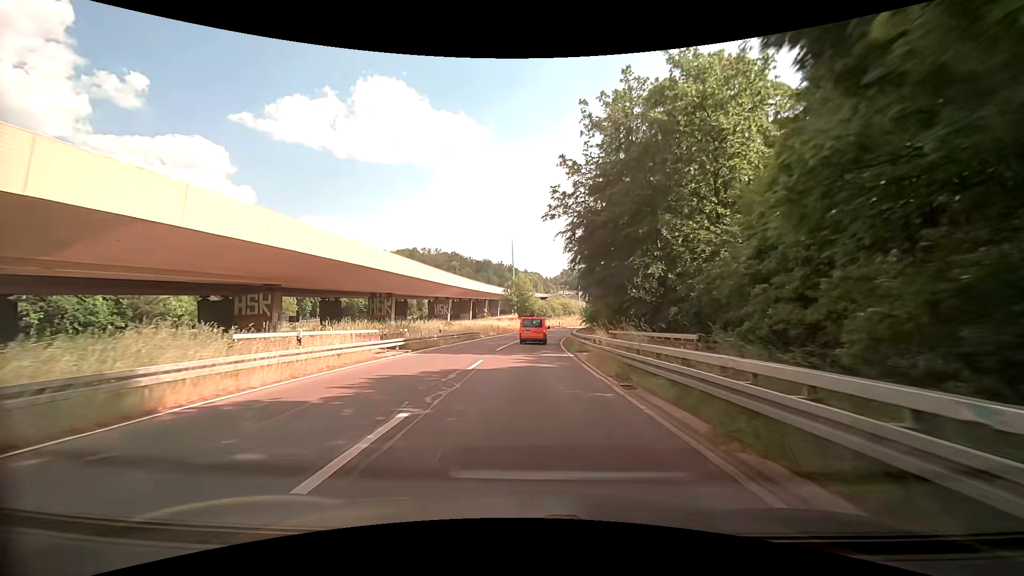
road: trunk_link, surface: asphalt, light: Day
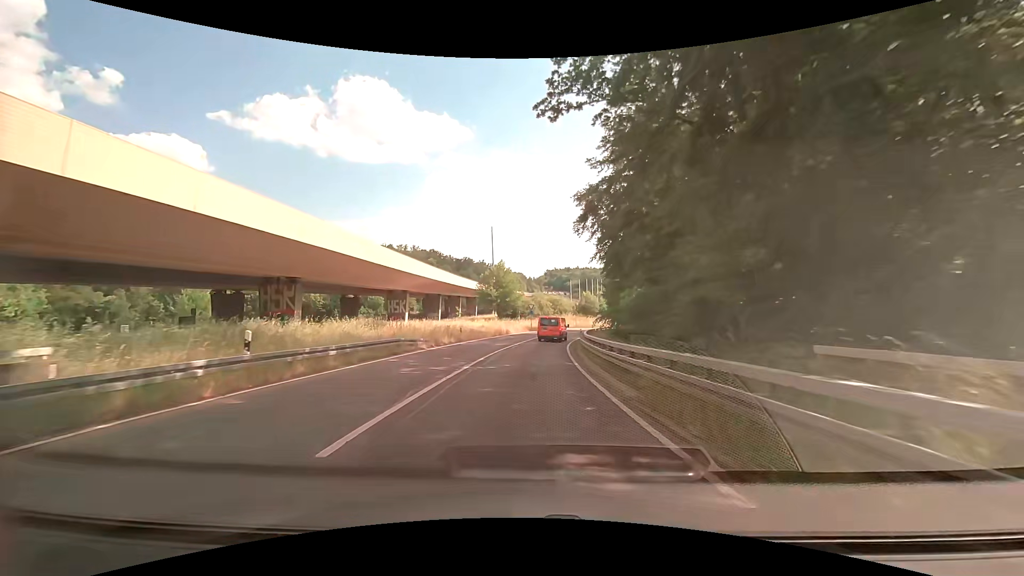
(+0.3, +22.3) m; +2°
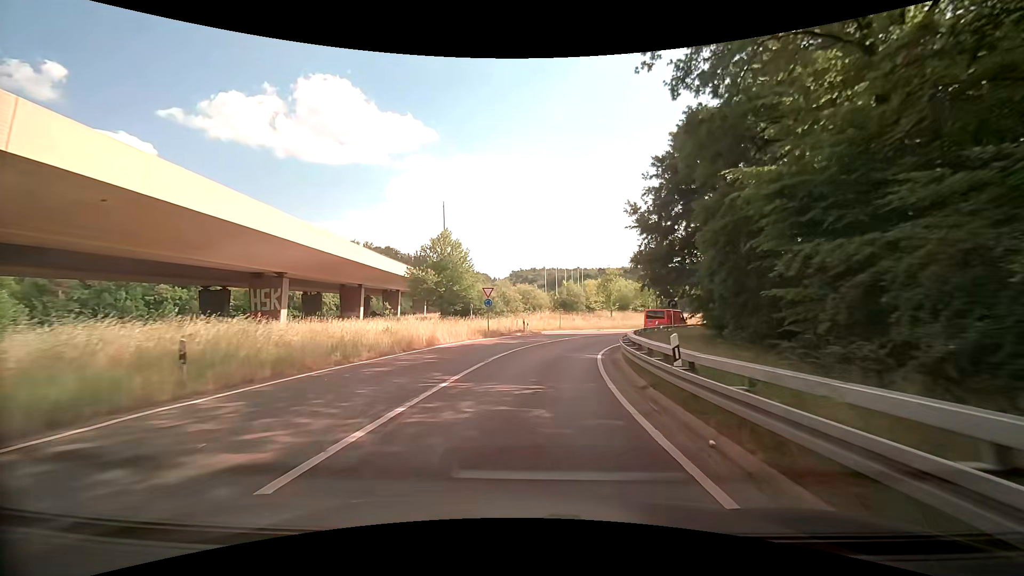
(+0.8, +29.0) m; +4°
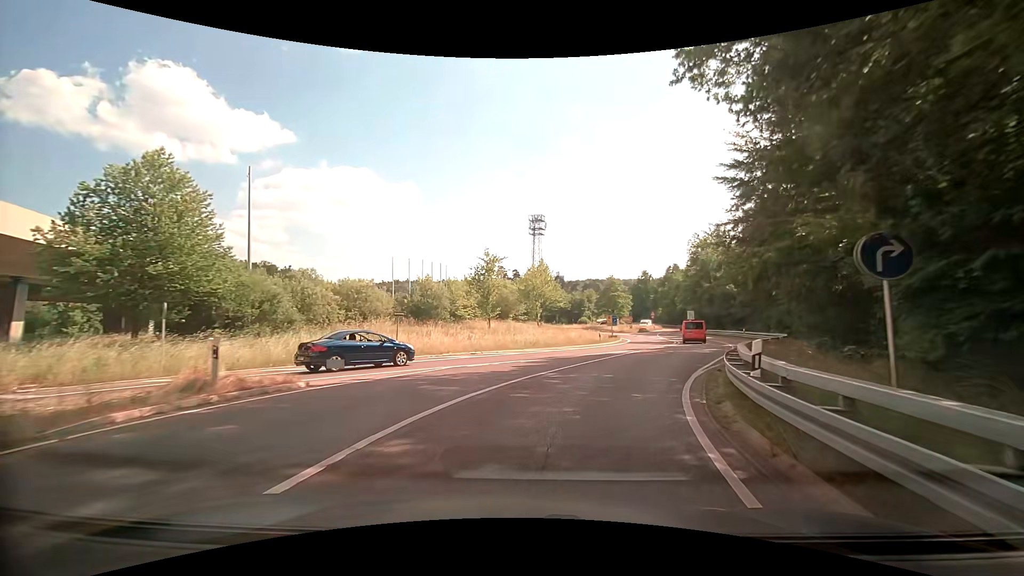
(+2.5, +26.3) m; +14°
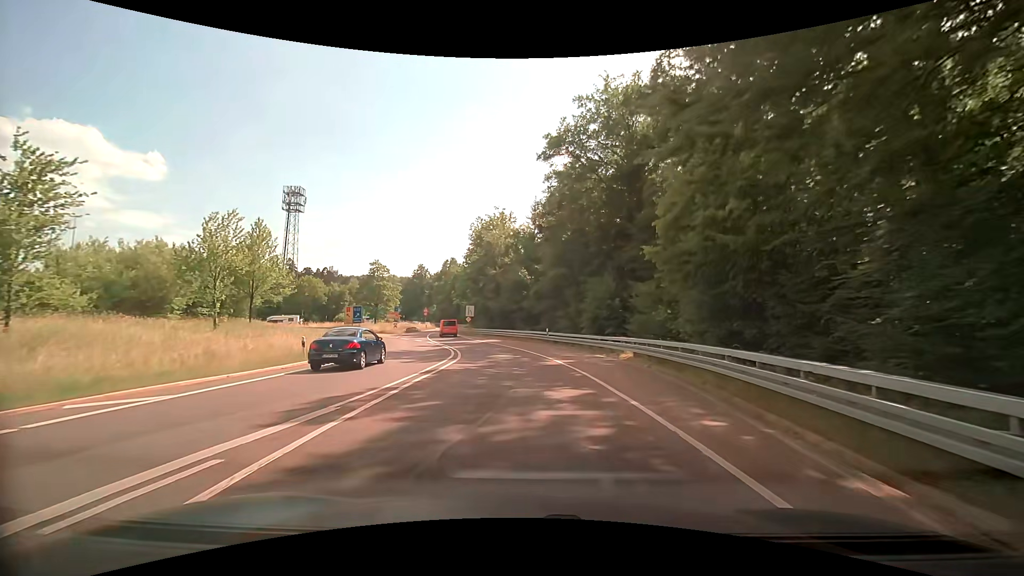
(+5.7, +22.8) m; +26°
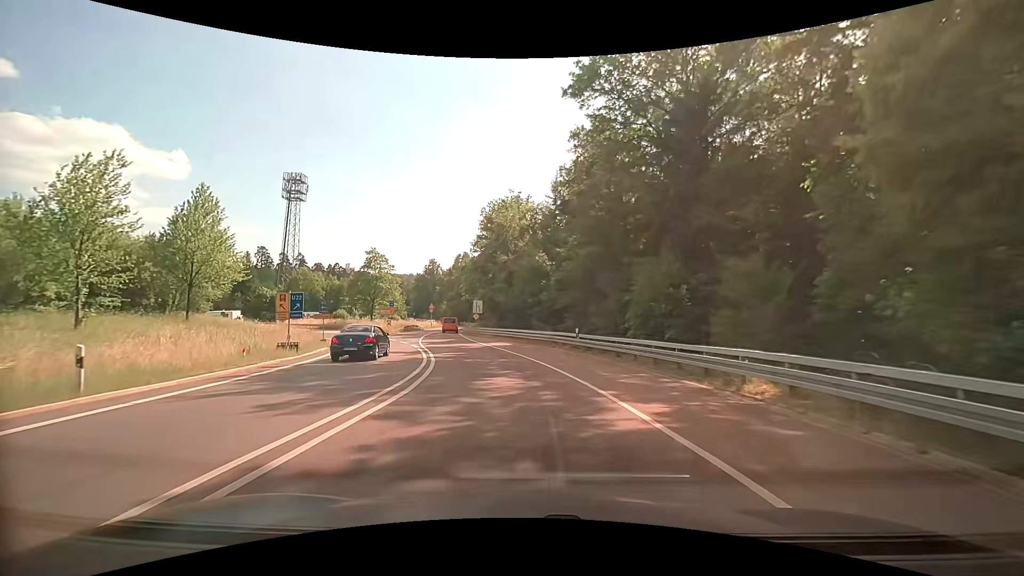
(-0.1, +11.9) m; -2°
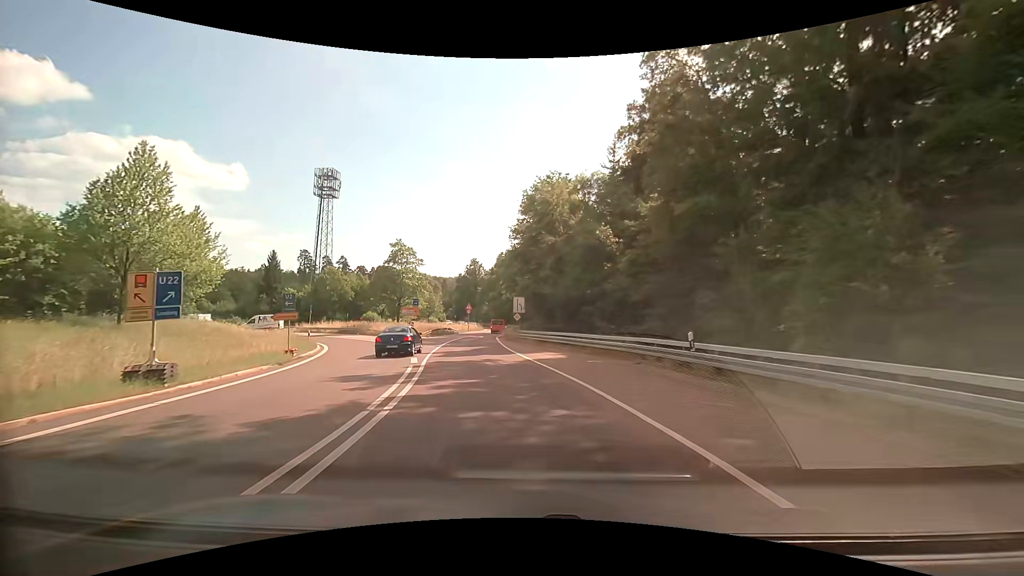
(-0.4, +12.1) m; -5°
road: secondary
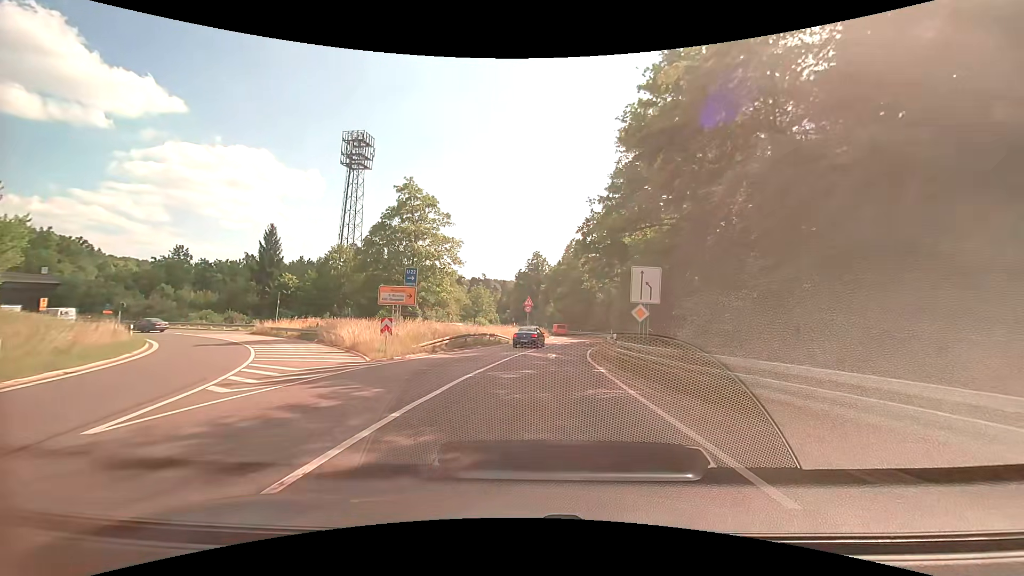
(-3.2, +29.8) m; -8°
(0, +10) (+1, +20) (+2, +30) (+3, +40) (+5, +50) (+6, +60) (+7, +70) (+7, +80) (+6, +90) (+5, +99) m
